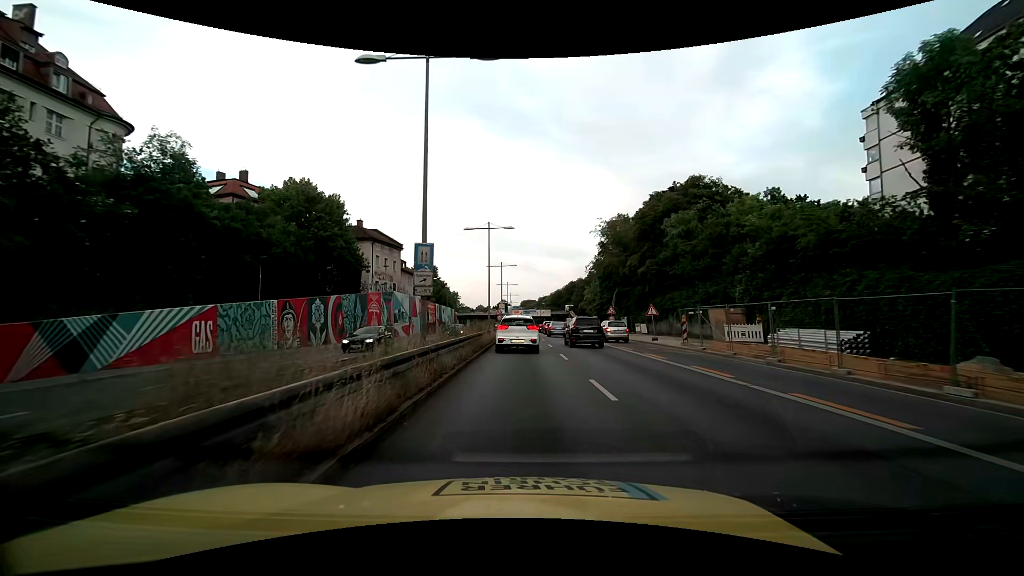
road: trunk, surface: asphalt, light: Day
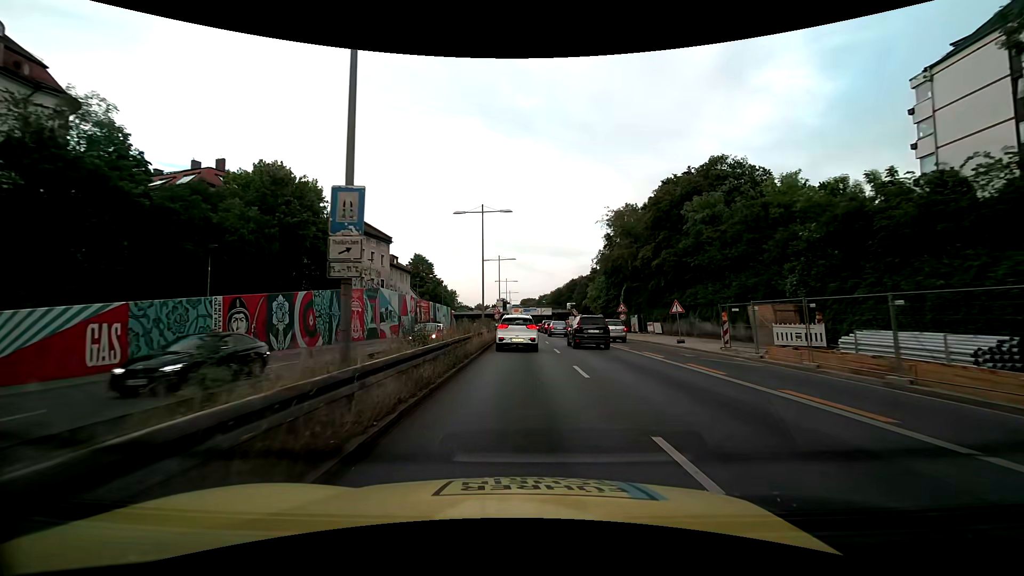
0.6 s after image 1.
(0.0, +5.6) m; 0°
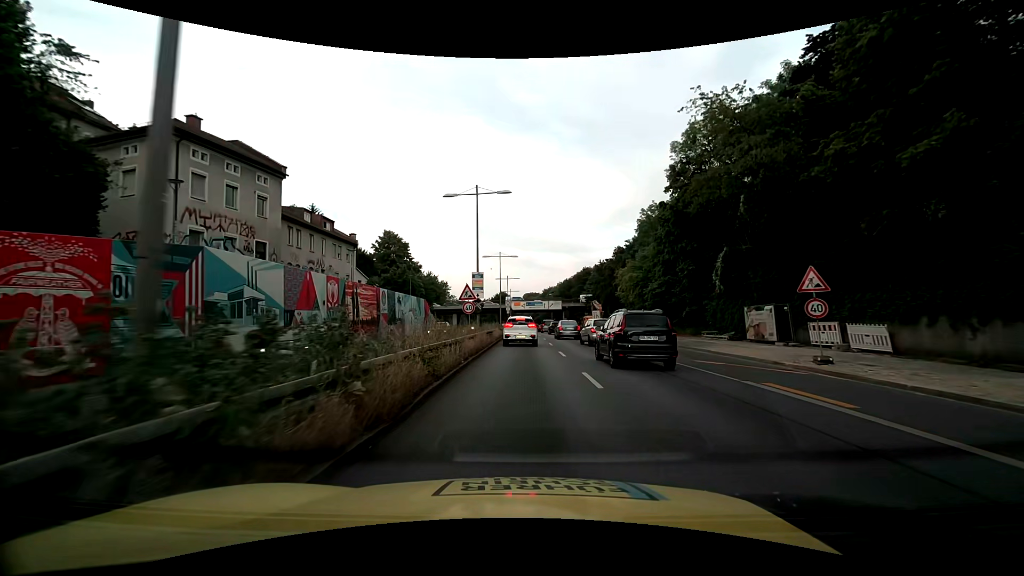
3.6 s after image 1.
(+0.2, +29.3) m; 0°
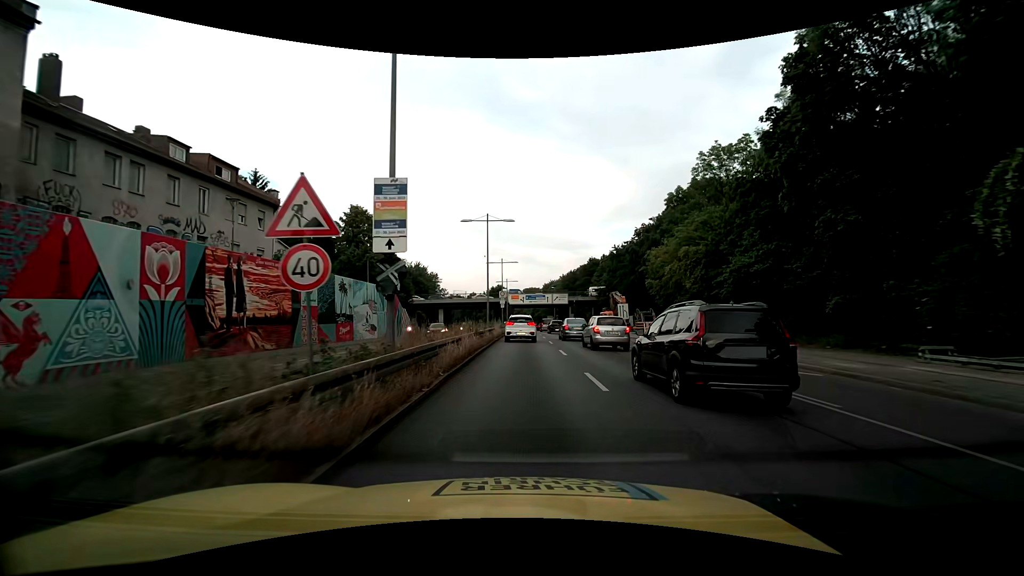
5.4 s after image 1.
(0.0, +18.4) m; 0°
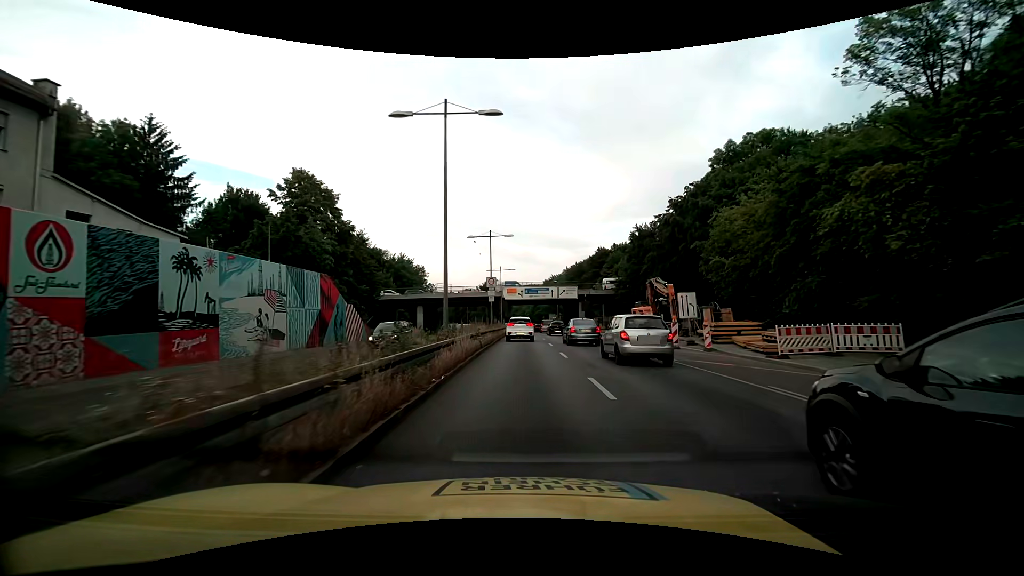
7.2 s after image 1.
(+0.1, +19.1) m; +1°
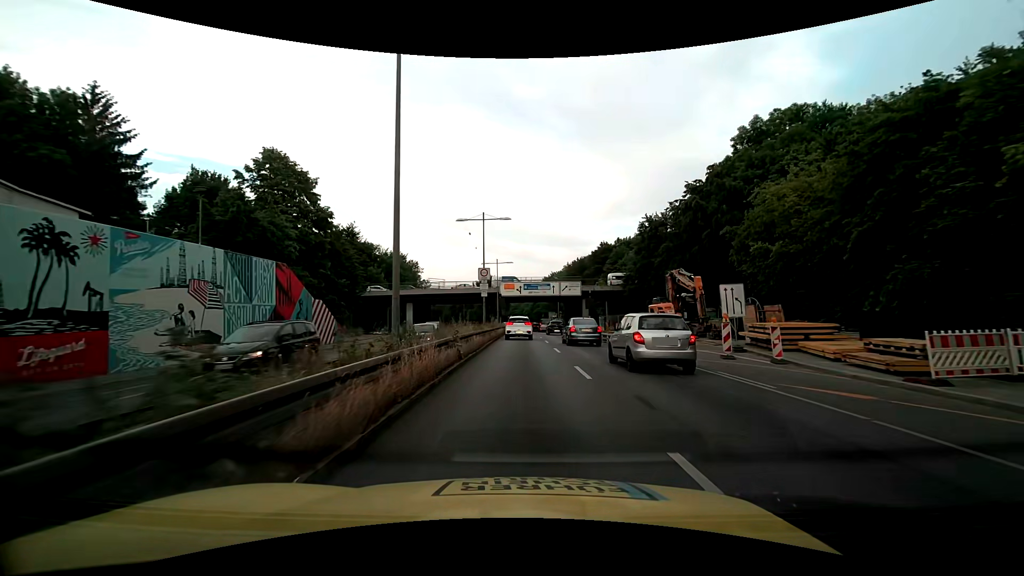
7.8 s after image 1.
(0.0, +6.4) m; 0°
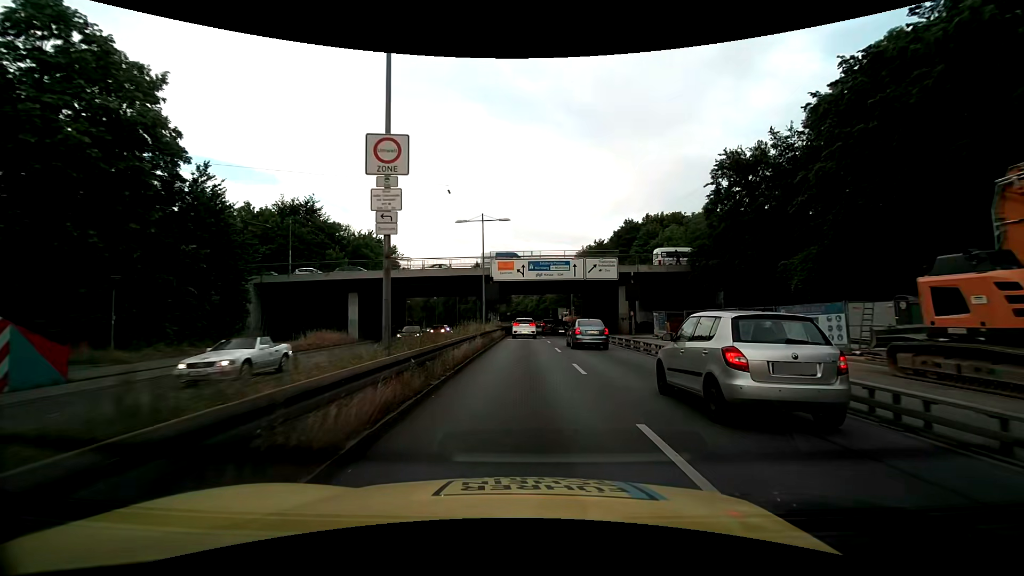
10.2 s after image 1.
(-0.2, +25.6) m; -1°
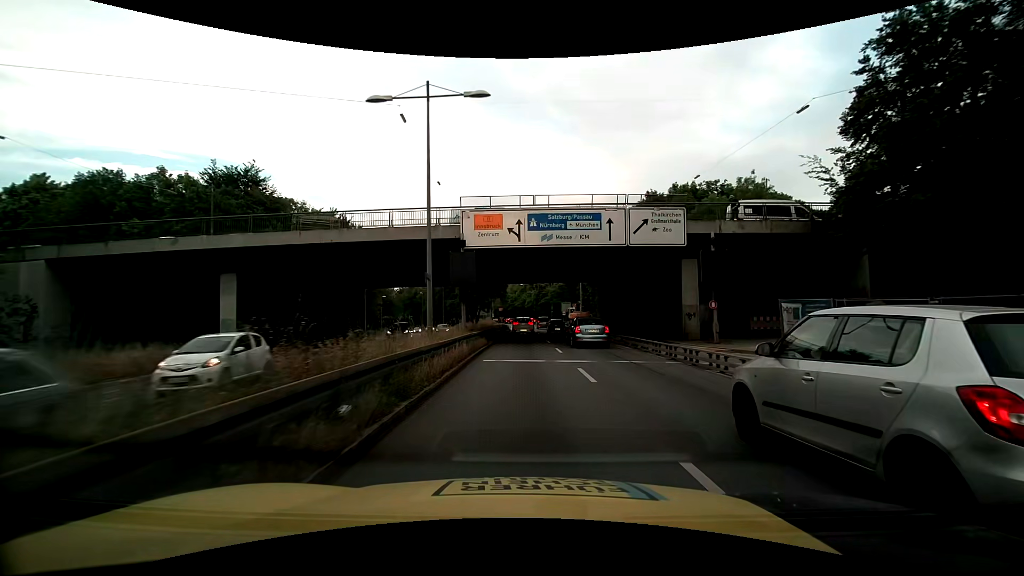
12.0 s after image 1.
(+0.1, +19.8) m; +1°
